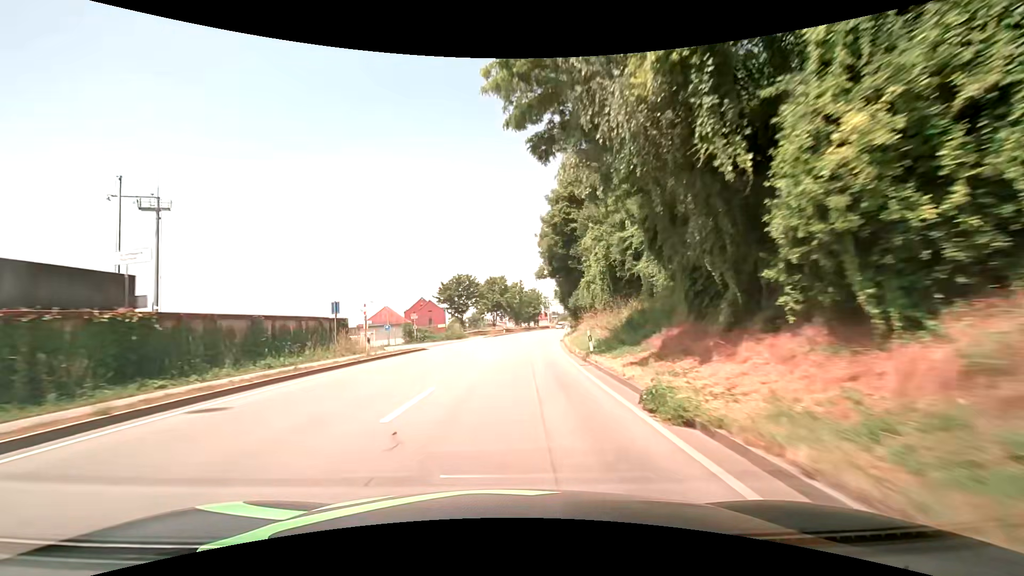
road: primary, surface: asphalt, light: Day
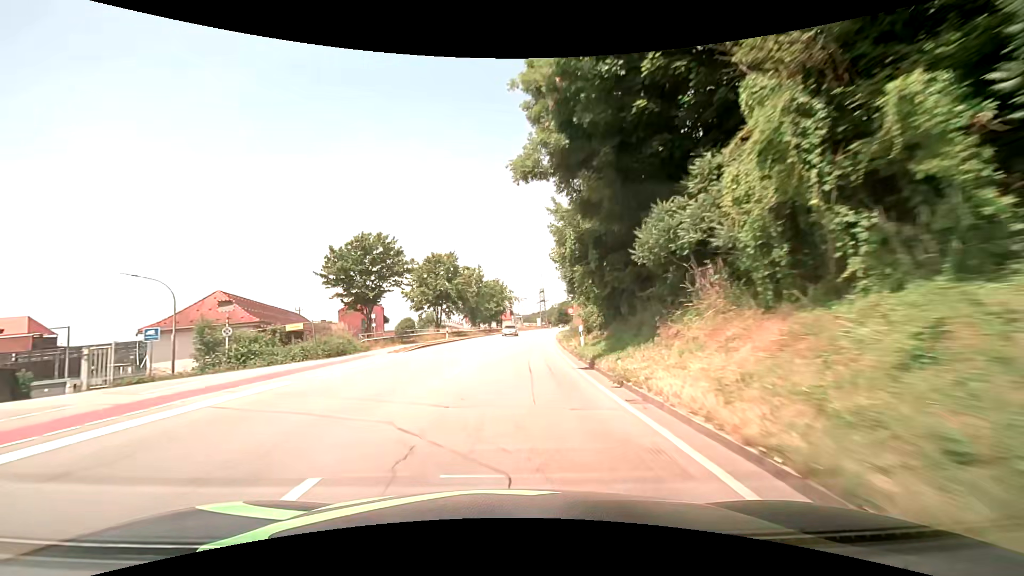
(+0.9, +30.5) m; +4°
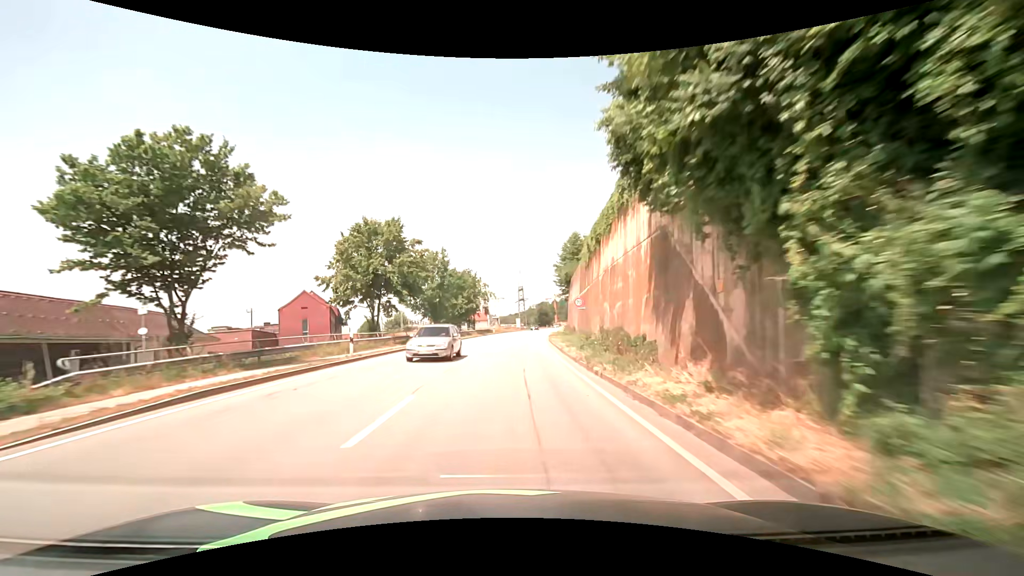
(+0.4, +20.0) m; +2°
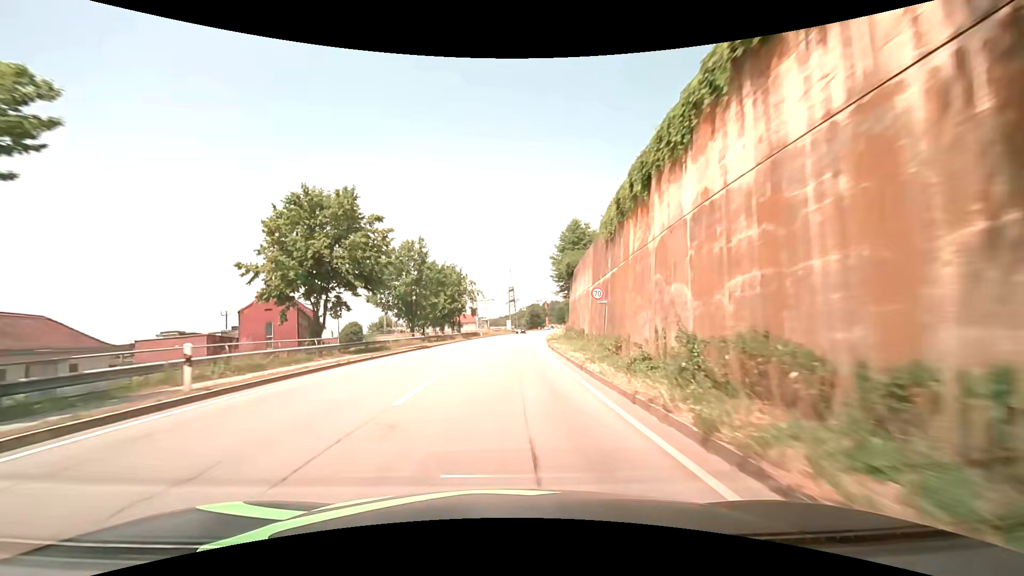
(+0.1, +9.9) m; +2°
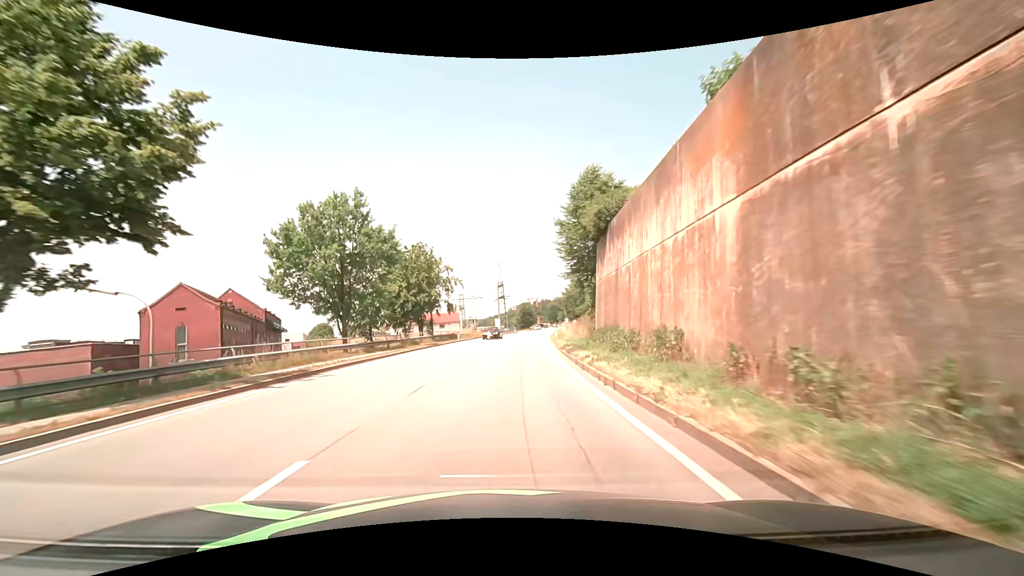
(+0.2, +19.5) m; +1°
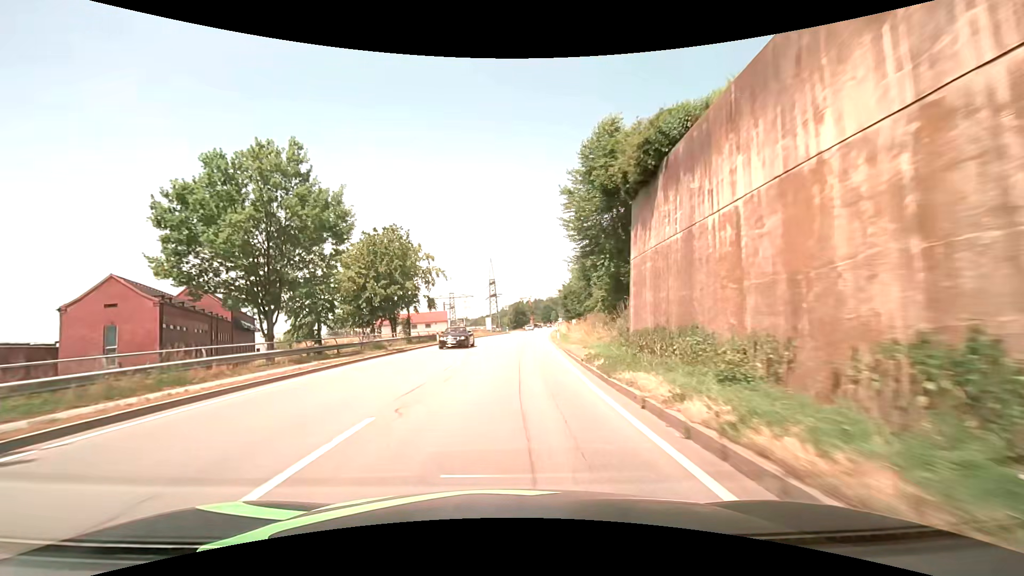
(0.0, +9.6) m; 0°
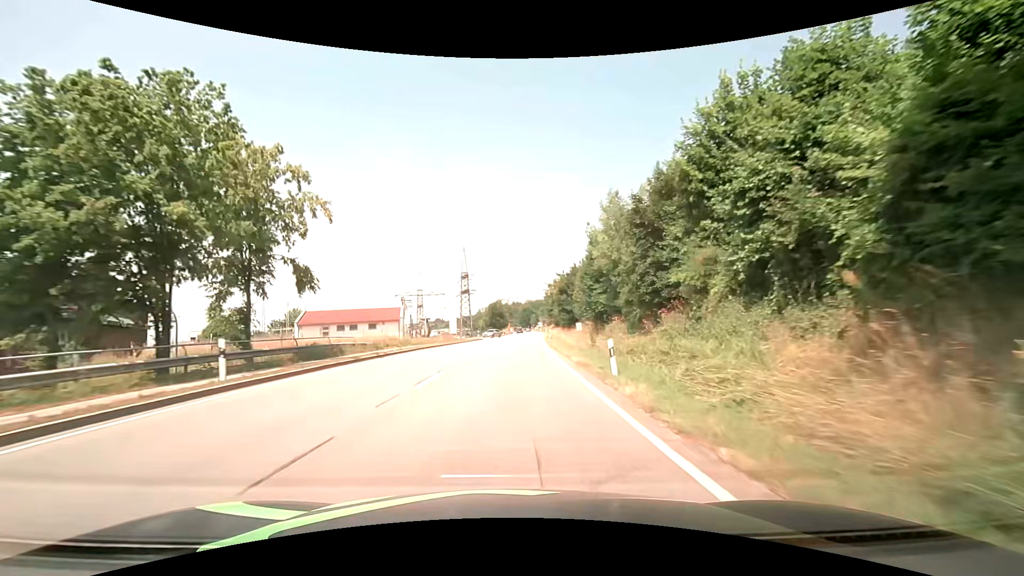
(+0.6, +28.3) m; +3°
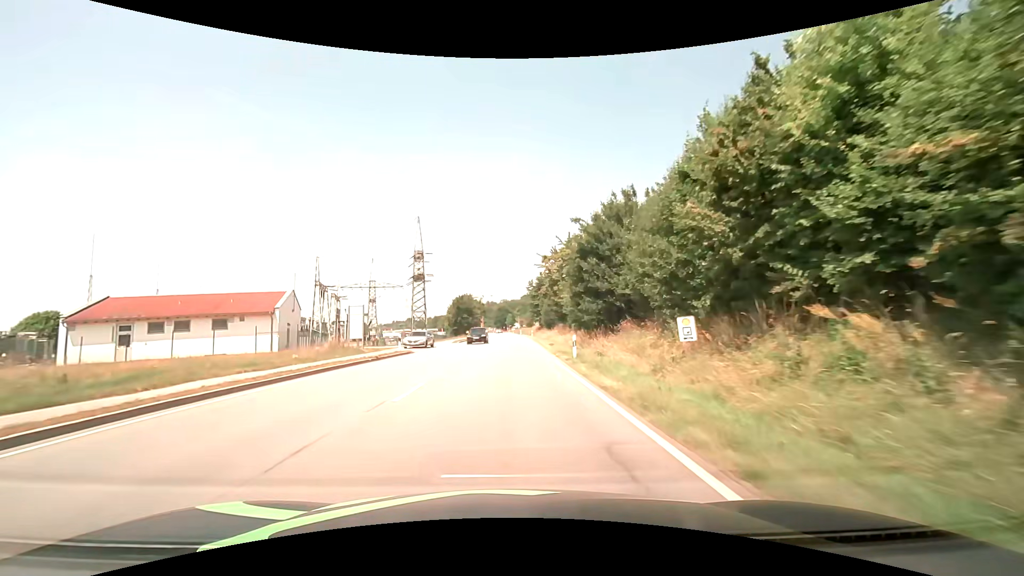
(+0.9, +37.5) m; +3°
(0, +10) (0, +20) (0, +30) (0, +40) (0, +50) (0, +60) (0, +70) (0, +80) (0, +90) (0, +100) m
